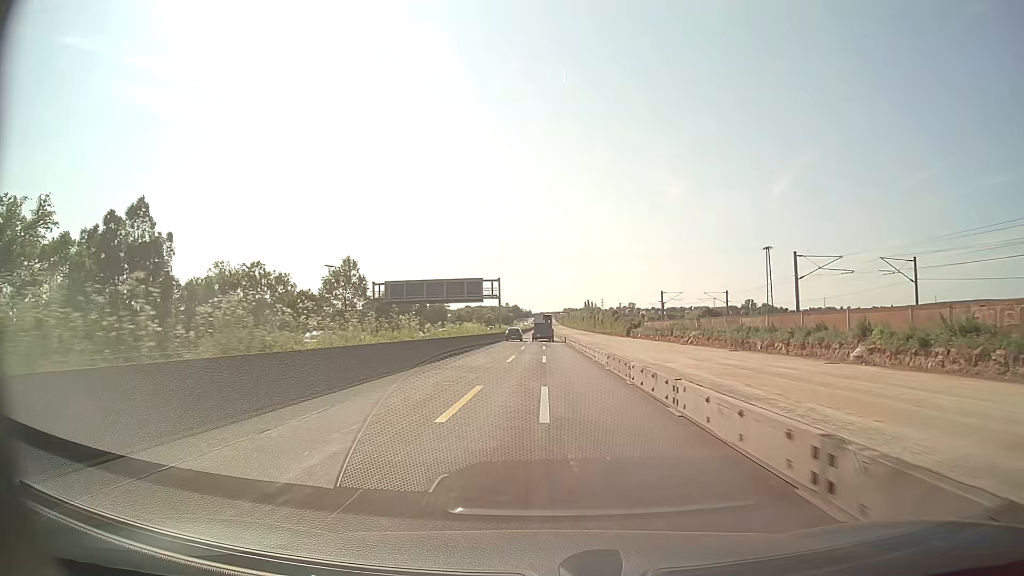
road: motorway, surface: asphalt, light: Day
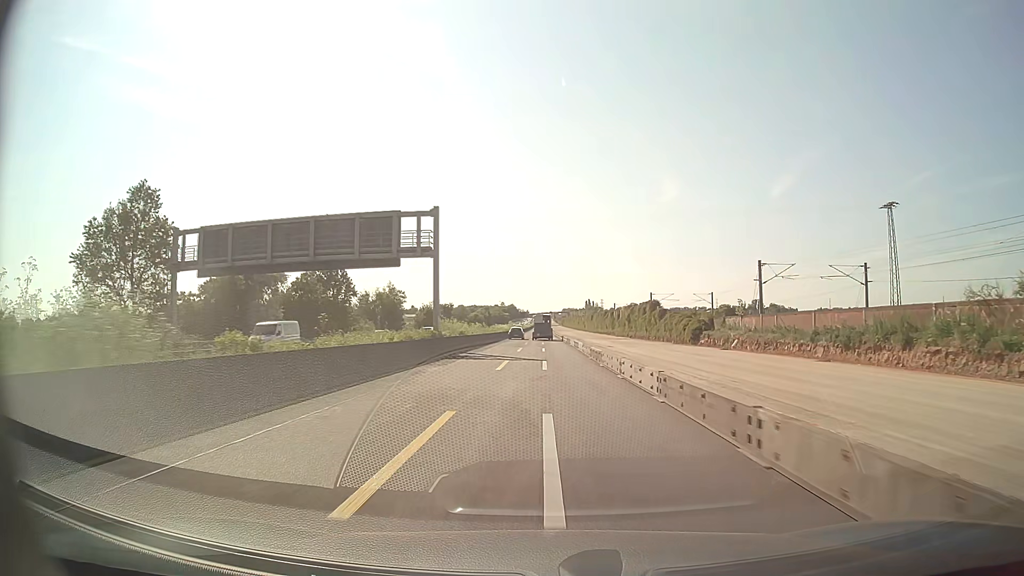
(-0.1, +57.9) m; 0°
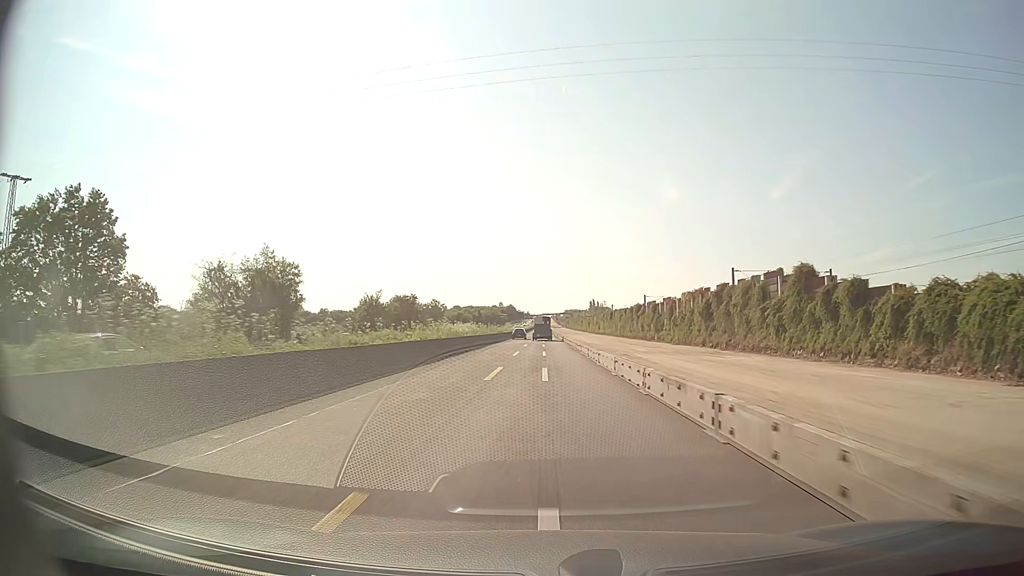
(-0.1, +58.5) m; 0°
(0, +10) (0, +20) (0, +30) (0, +40) (0, +50) (0, +60) (0, +70) (0, +80) (0, +90) (0, +100) m
